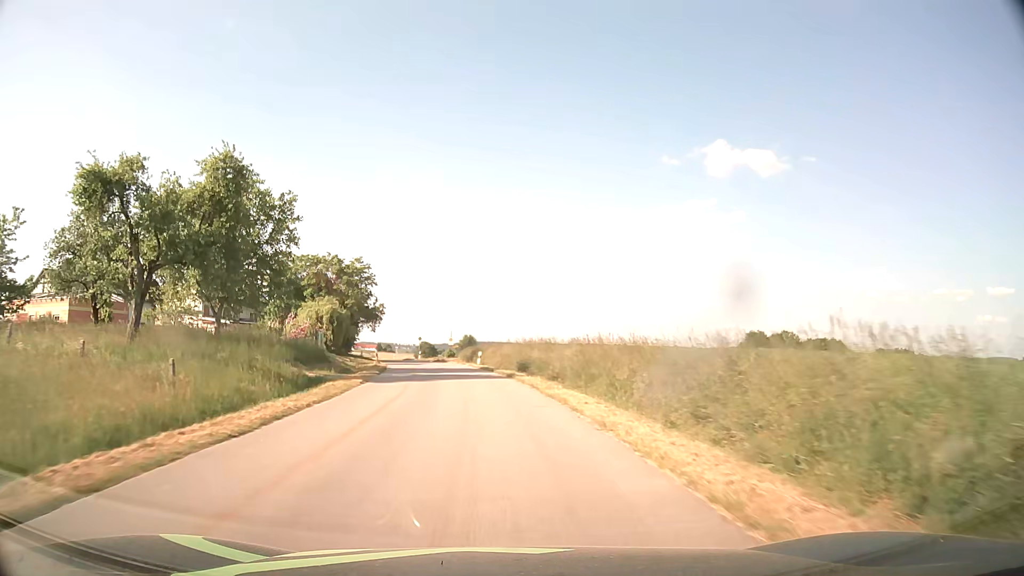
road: tertiary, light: Day
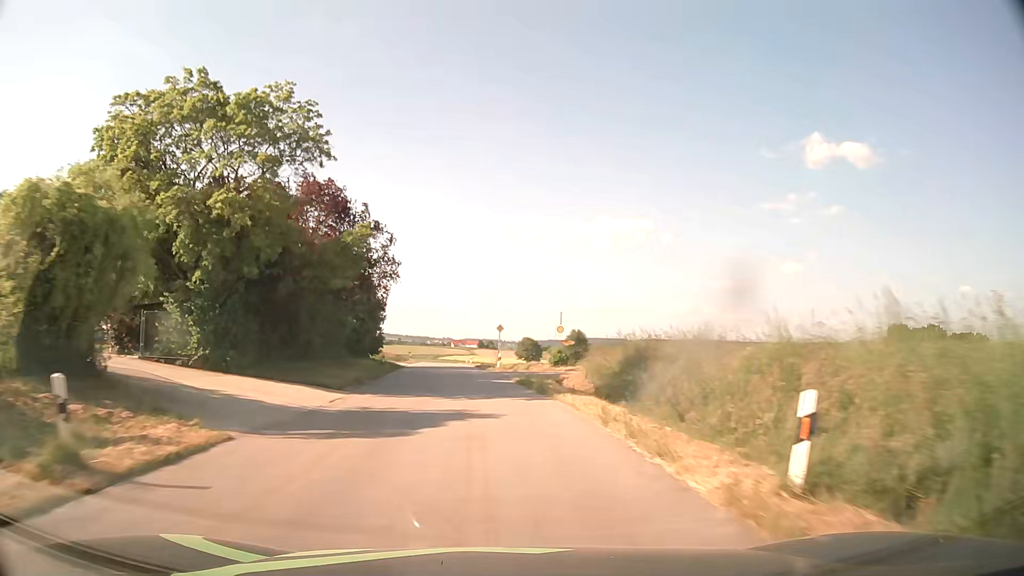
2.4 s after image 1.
(-3.5, +40.4) m; -9°
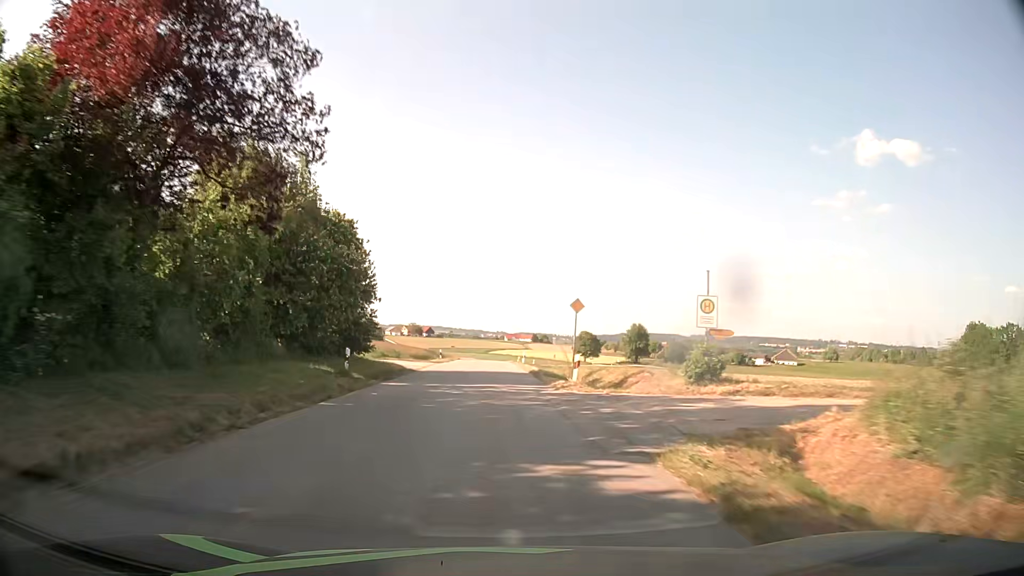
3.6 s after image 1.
(-0.8, +20.7) m; -4°
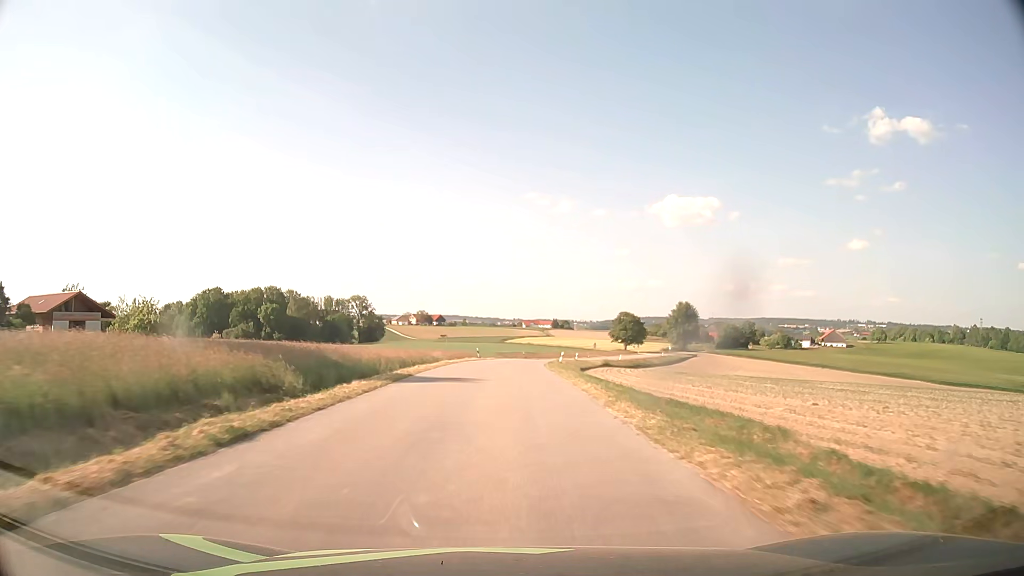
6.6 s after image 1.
(-1.4, +53.3) m; -2°
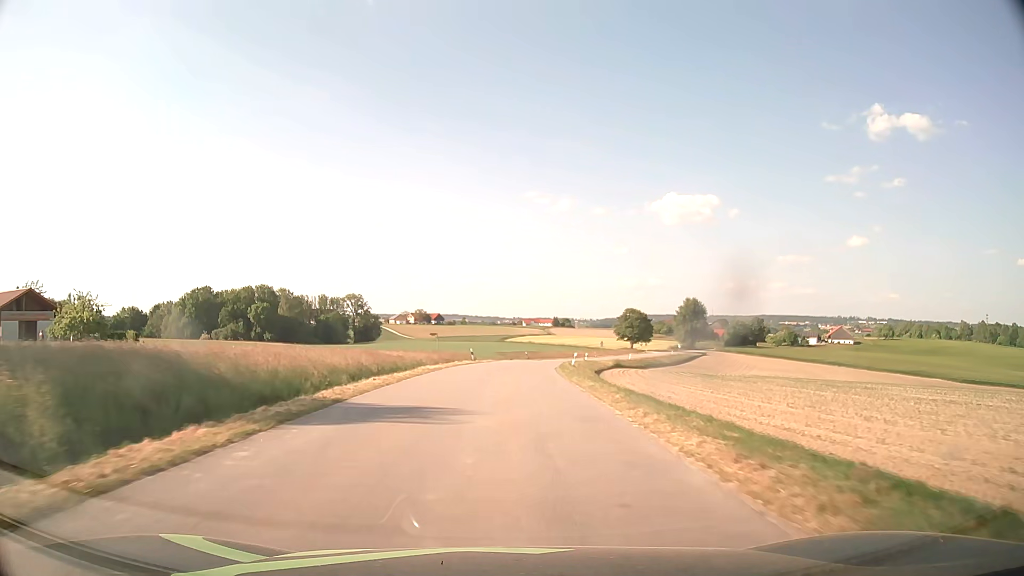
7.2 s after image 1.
(0.0, +10.6) m; 0°
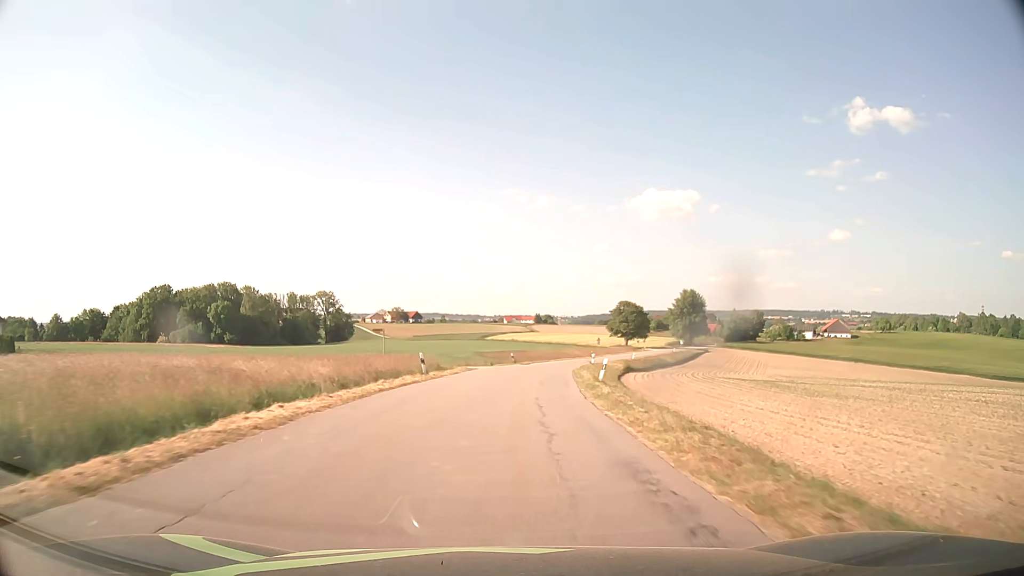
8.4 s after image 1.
(+0.2, +20.7) m; +2°
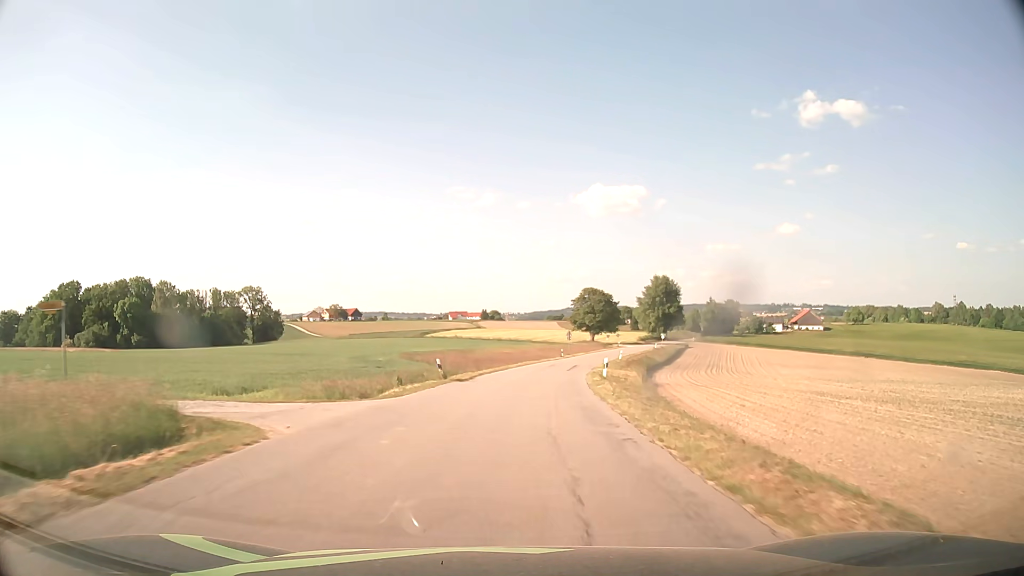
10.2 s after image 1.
(+1.1, +30.8) m; +4°
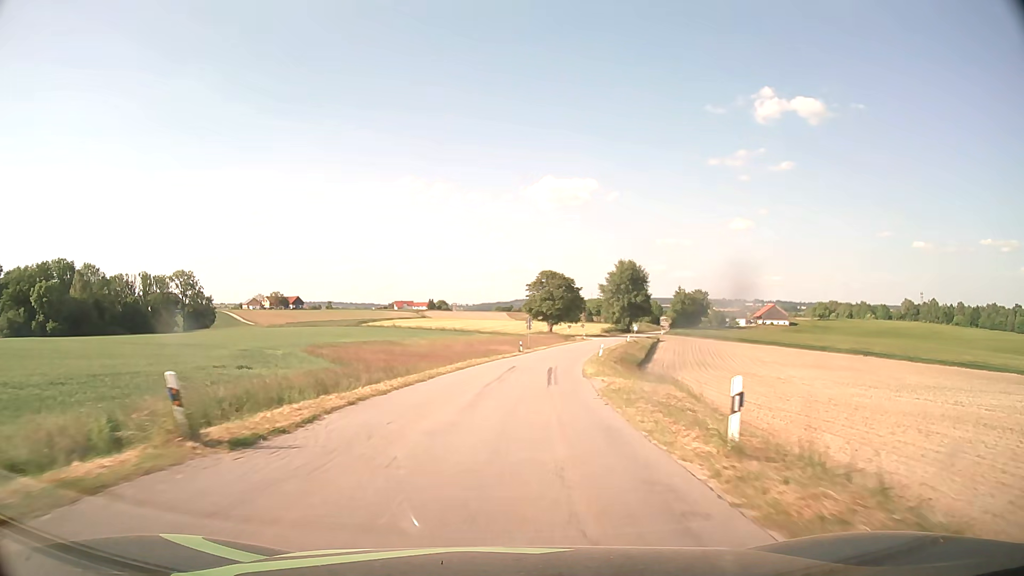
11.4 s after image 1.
(+0.8, +21.0) m; +4°
(0, +10) (+1, +20) (+2, +30) (+3, +40) (+4, +50) (+5, +60) (+7, +70) (+9, +79) (+12, +89) (+14, +99) m
